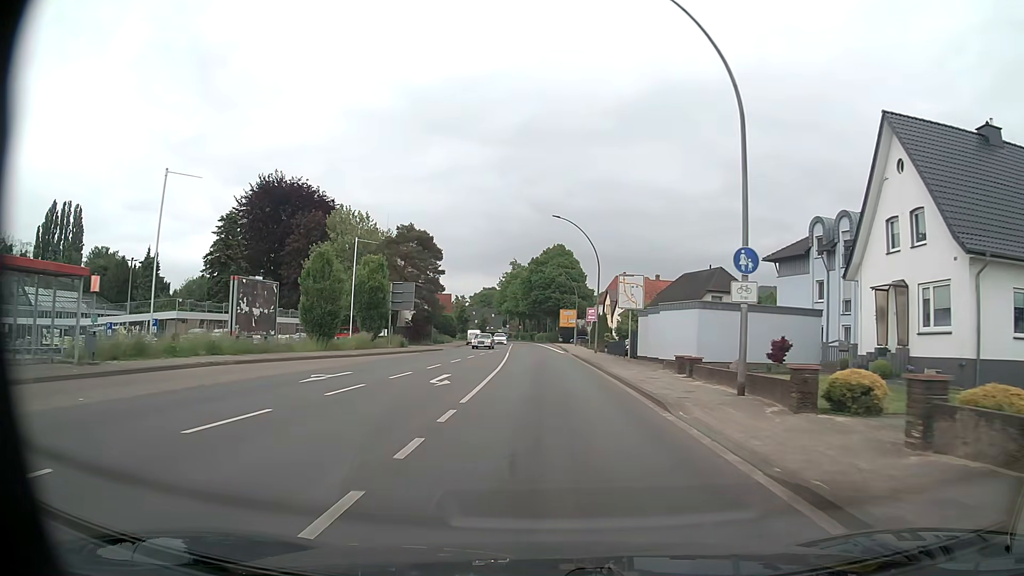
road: primary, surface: asphalt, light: Day
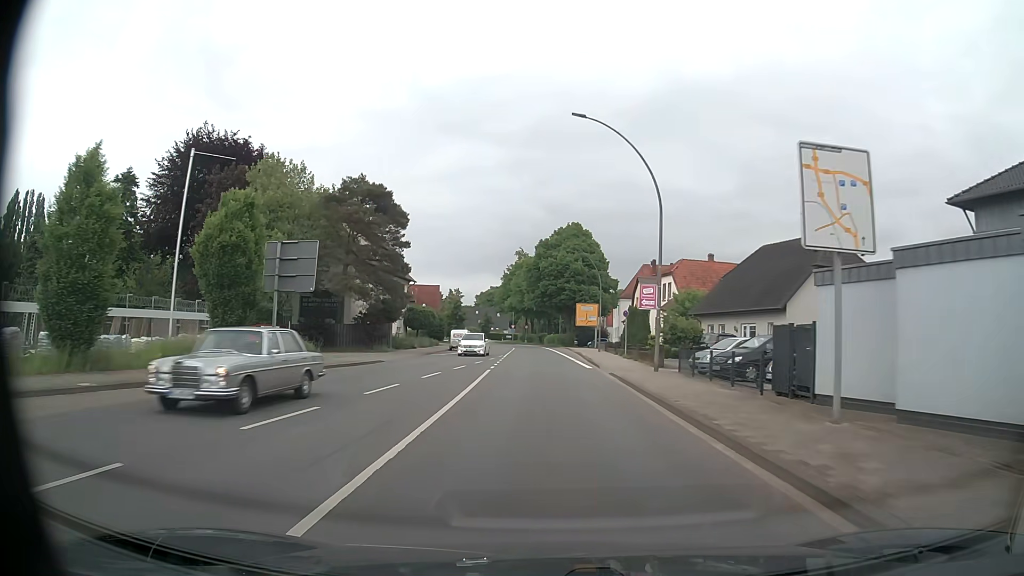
(-0.1, +23.3) m; -1°
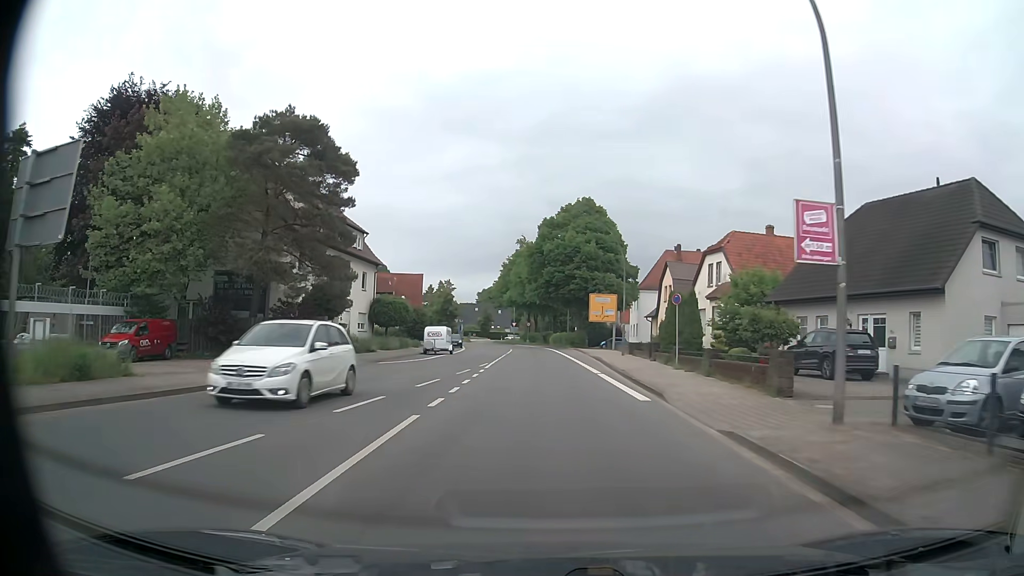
(0.0, +15.8) m; 0°
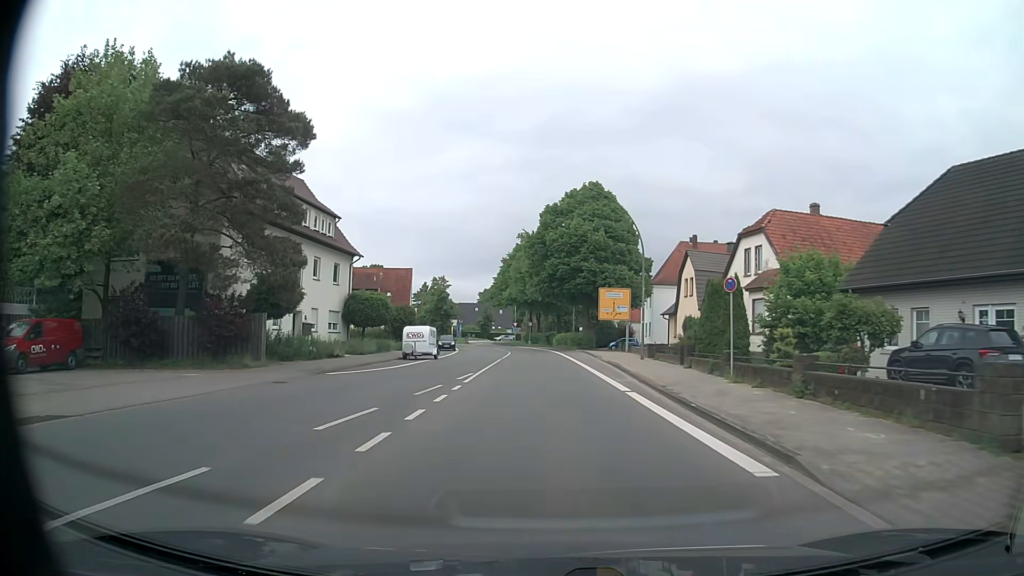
(0.0, +7.9) m; 0°
(0, +10) (0, +20) (0, +30) (-1, +40) (-1, +50) (-2, +60) (-3, +70) (-5, +80) (-7, +90) (-9, +99) m
